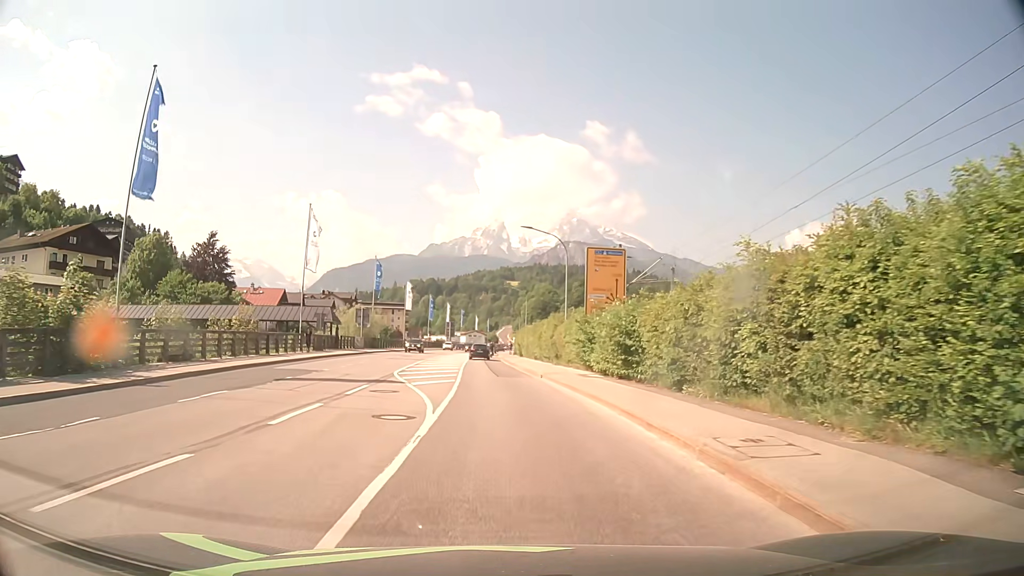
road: primary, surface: asphalt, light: Day
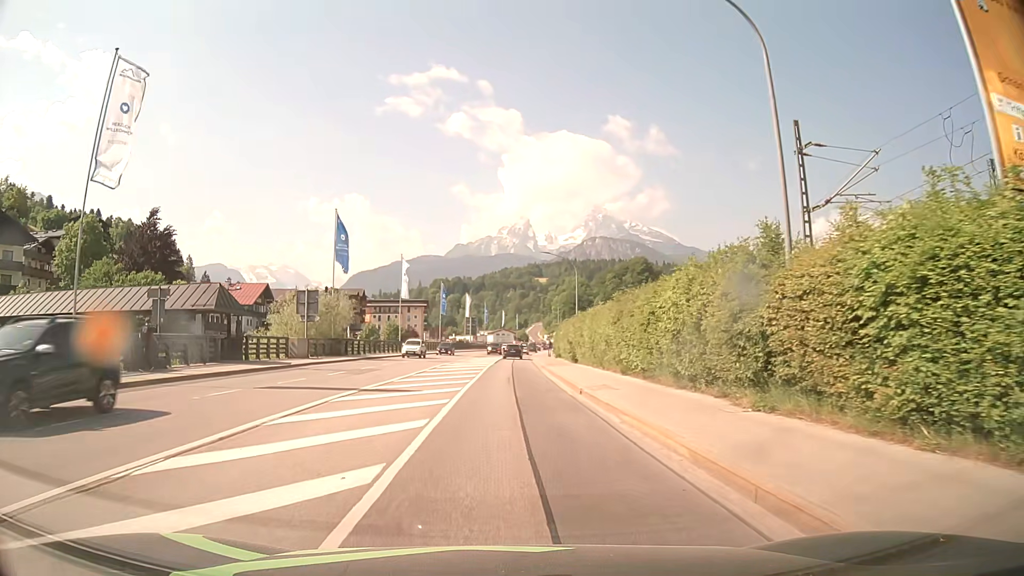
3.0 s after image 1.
(-0.6, +29.2) m; -2°
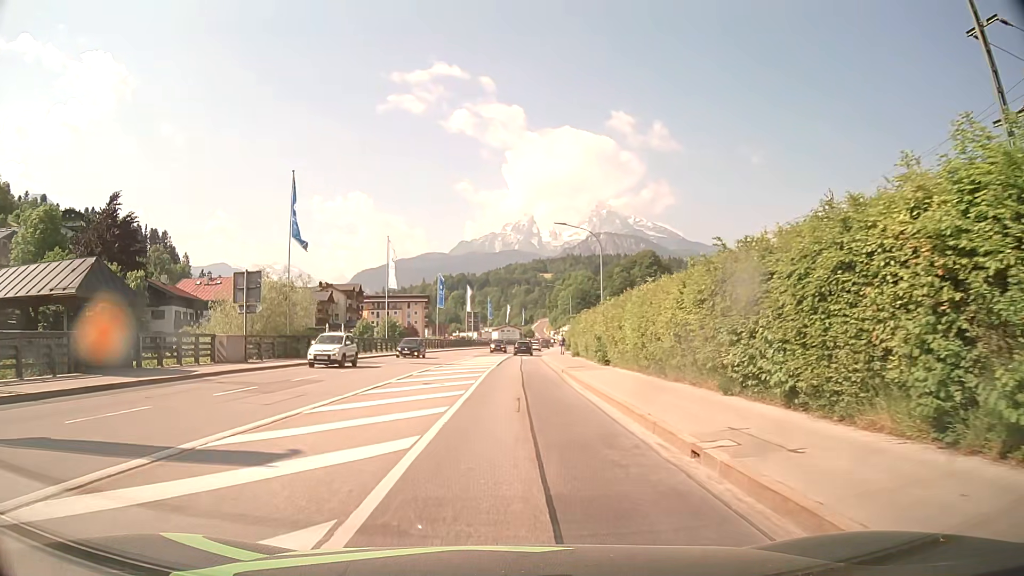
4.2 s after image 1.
(-0.1, +11.1) m; -1°
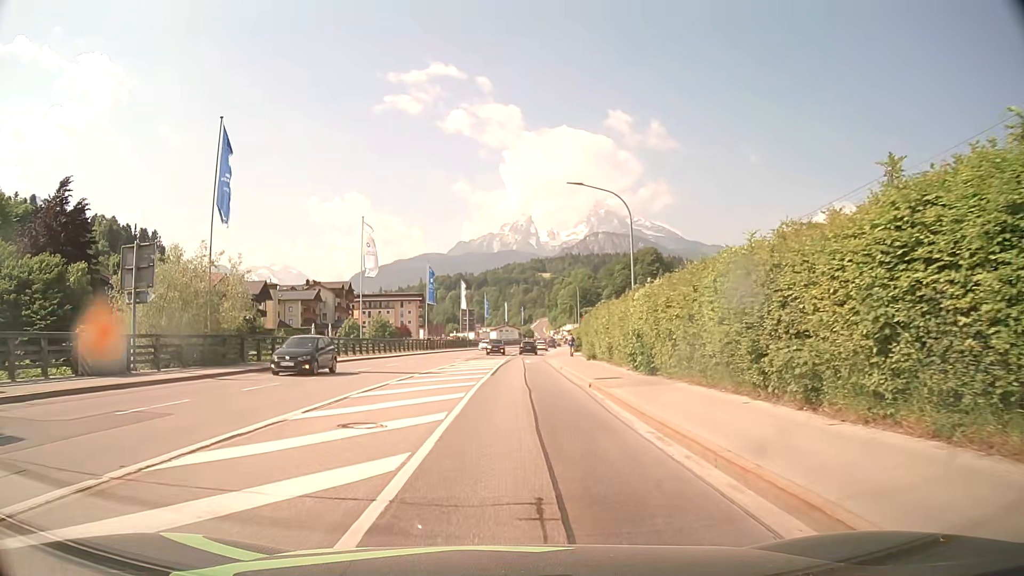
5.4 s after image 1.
(0.0, +10.3) m; 0°
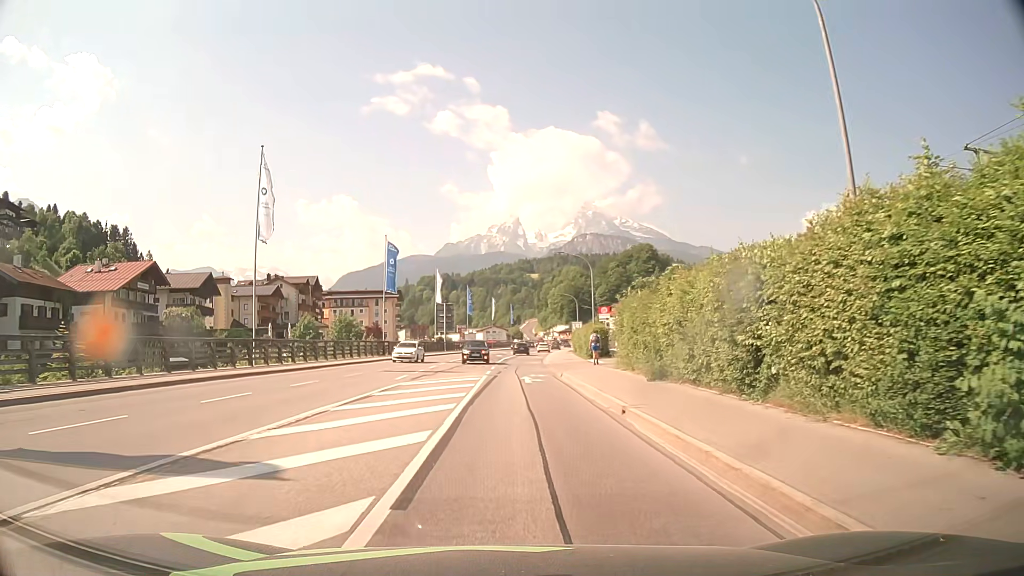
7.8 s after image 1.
(+0.1, +20.7) m; +1°
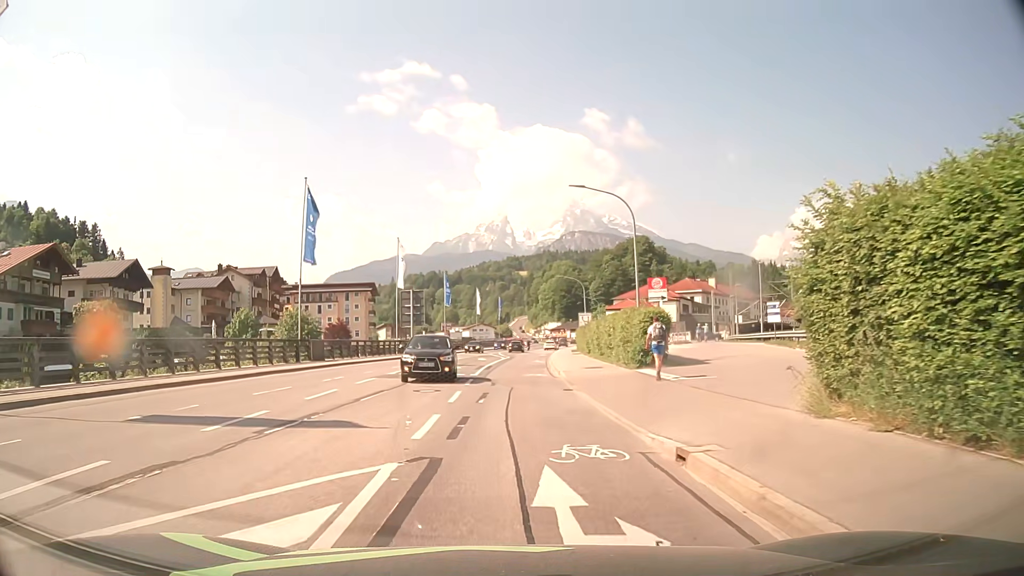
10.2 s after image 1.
(+0.1, +21.3) m; +1°
